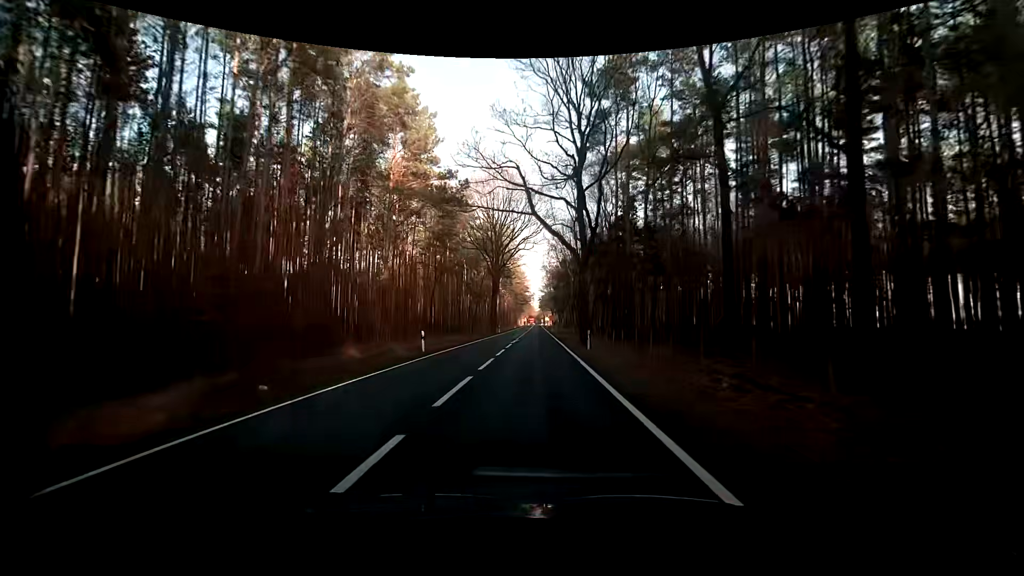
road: primary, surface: asphalt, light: Day
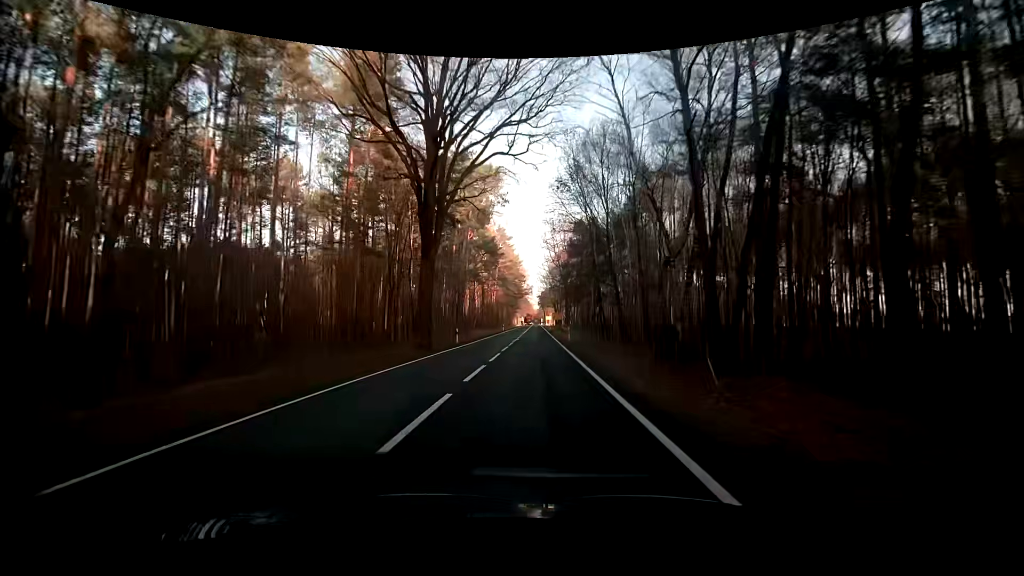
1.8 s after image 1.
(-0.2, +38.5) m; 0°
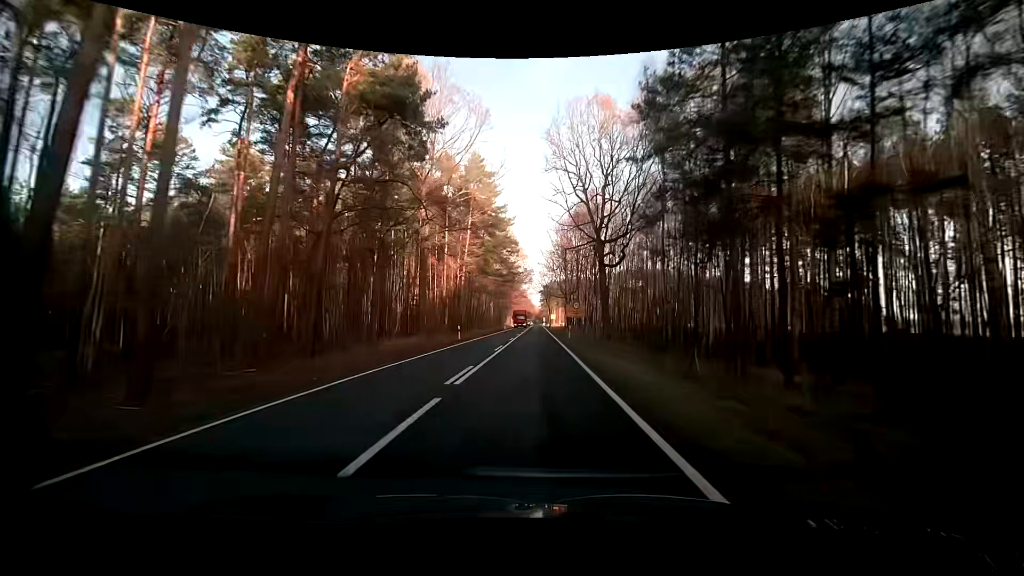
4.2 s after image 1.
(-0.3, +48.6) m; 0°
(0, +10) (0, +20) (0, +30) (0, +40) (0, +50) (0, +60) (-1, +70) (-1, +80) (-1, +90) (-1, +100) m
